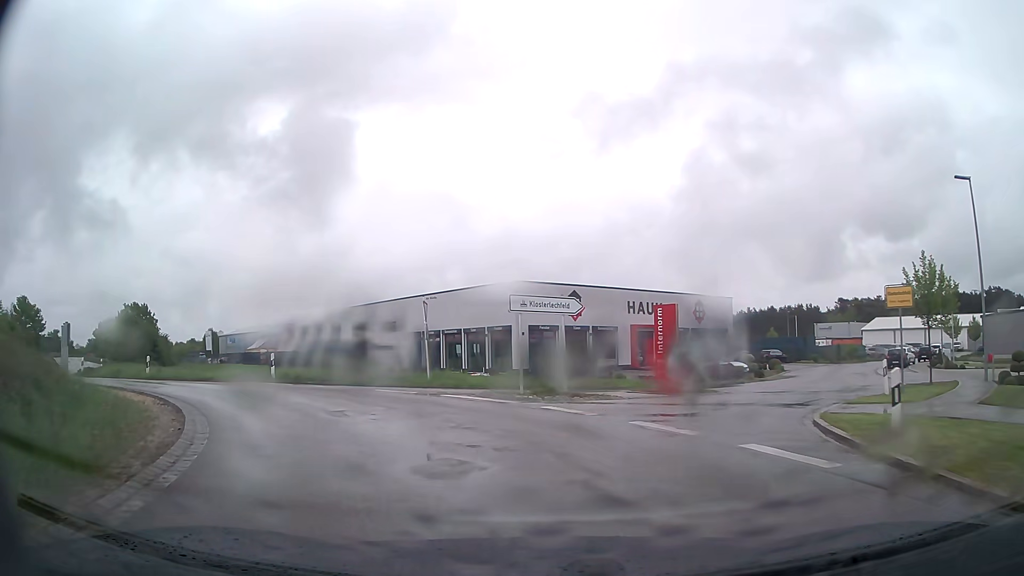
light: Day
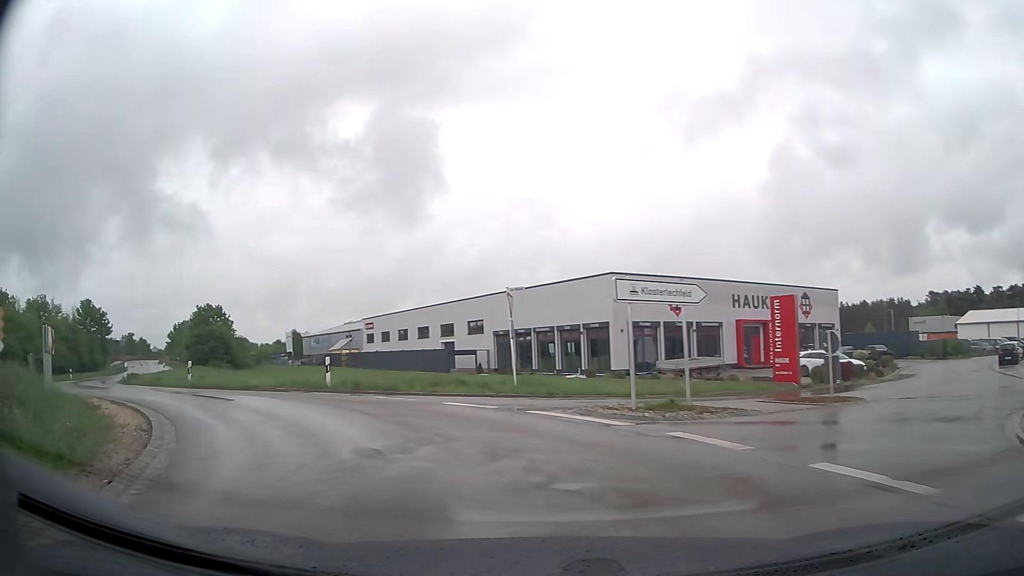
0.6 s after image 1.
(-0.2, +4.0) m; -8°
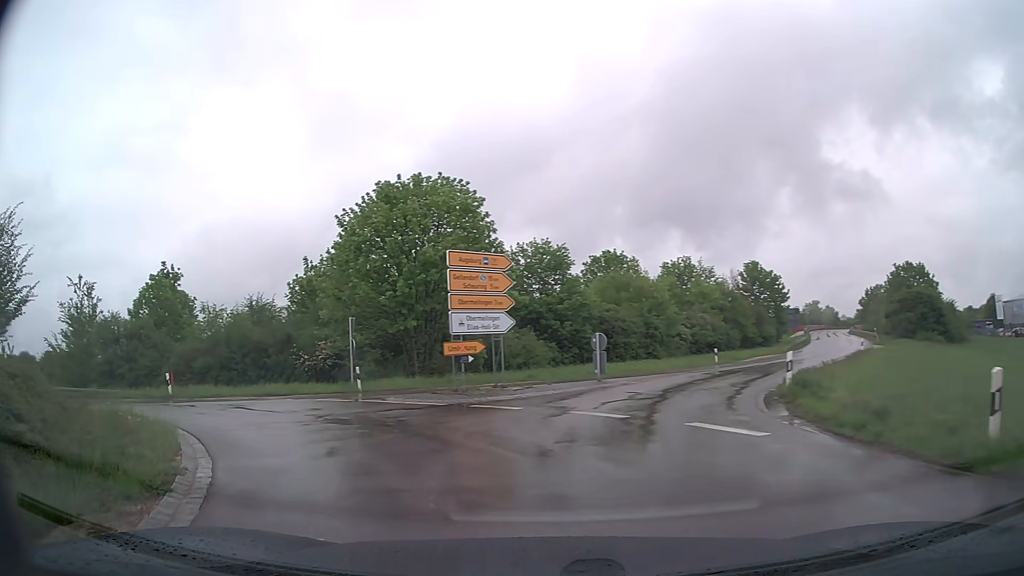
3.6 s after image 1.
(-9.2, +16.3) m; -59°
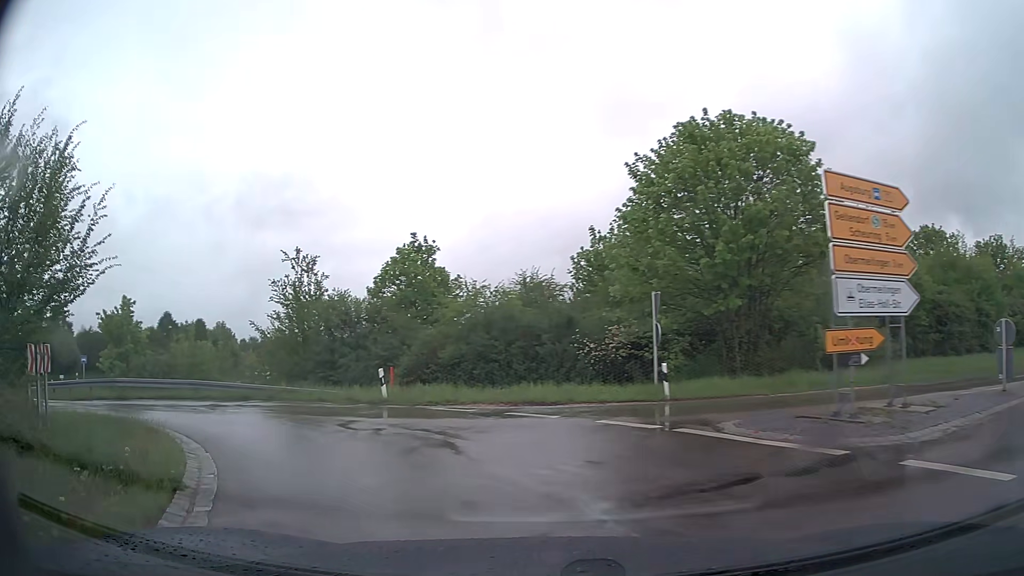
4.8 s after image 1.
(-1.7, +7.7) m; -25°
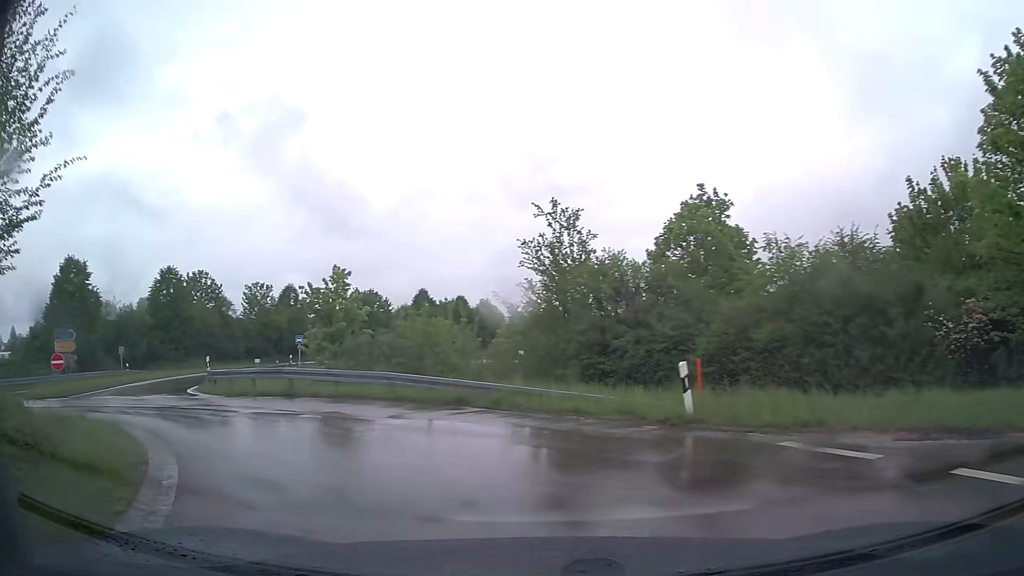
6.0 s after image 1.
(-1.7, +7.8) m; -24°
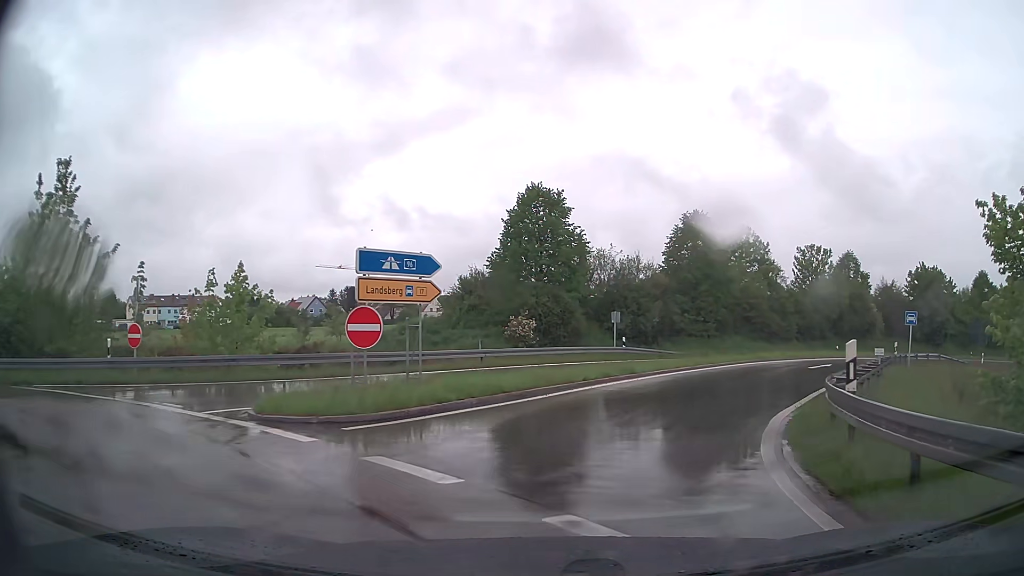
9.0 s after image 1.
(-9.7, +17.4) m; -46°
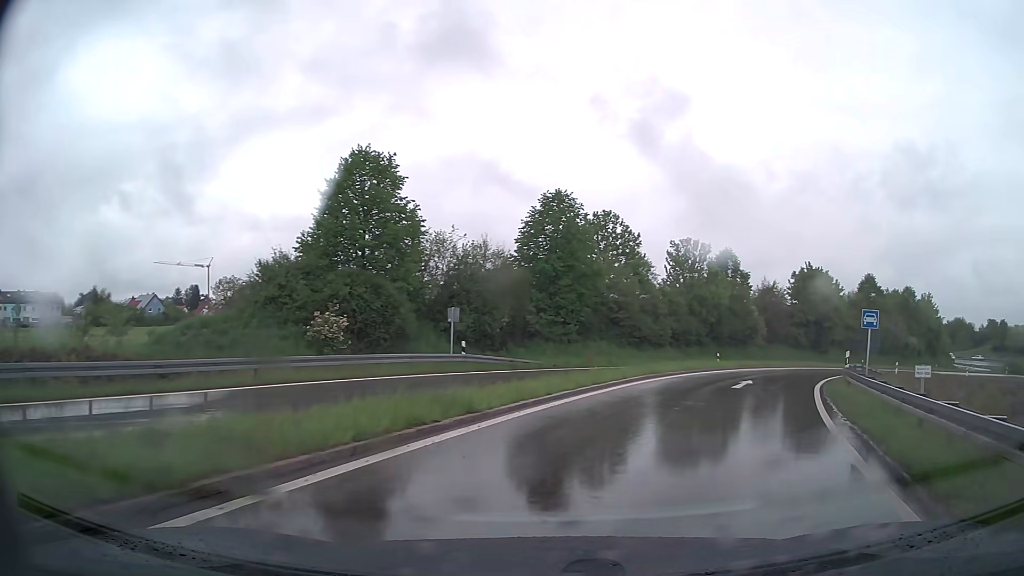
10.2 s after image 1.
(+1.0, +9.4) m; +13°
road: trunk_link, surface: asphalt
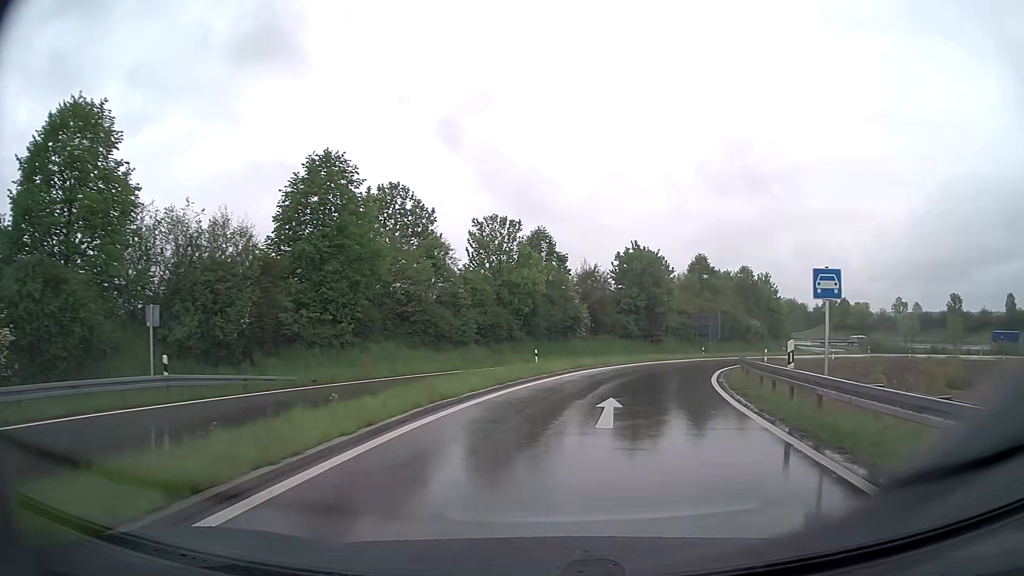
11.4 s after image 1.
(+1.9, +10.4) m; +17°
(+1, +10) (+2, +20) (+5, +29) (+9, +39) (+13, +48) (+18, +56) (+24, +65) (+30, +72) (+38, +78) (+47, +83) m
